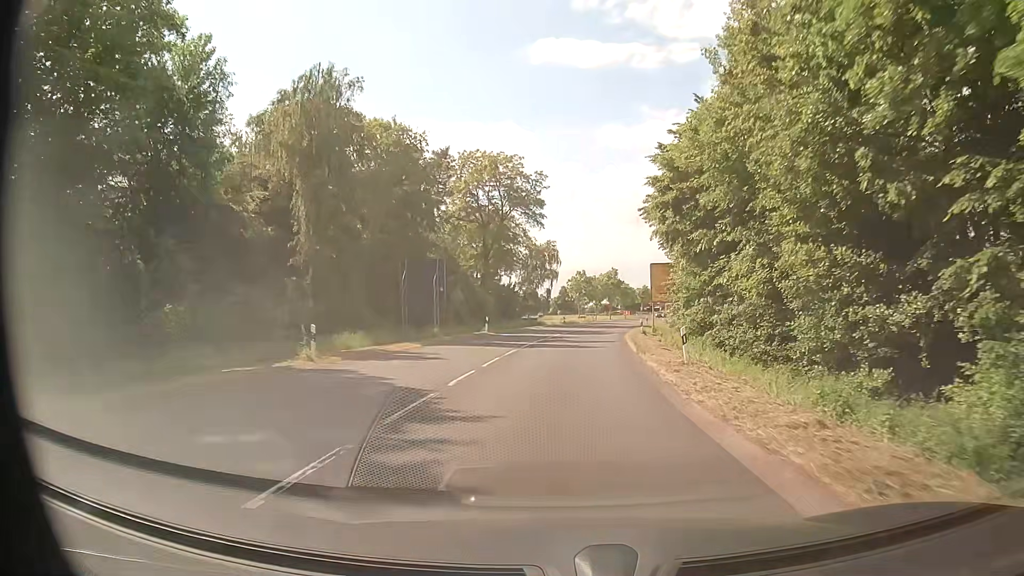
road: secondary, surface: asphalt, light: Day
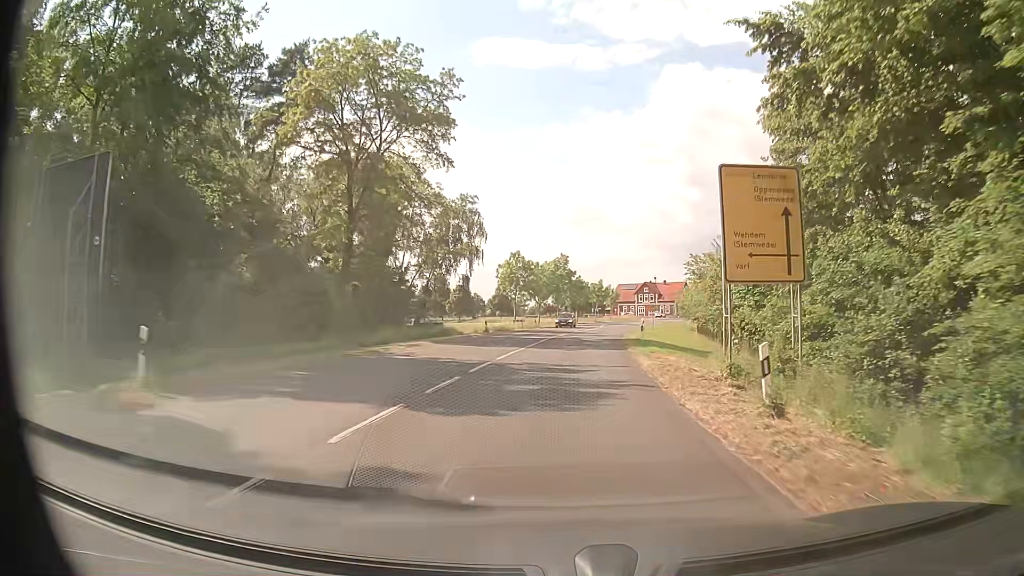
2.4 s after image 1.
(+1.5, +32.7) m; +5°
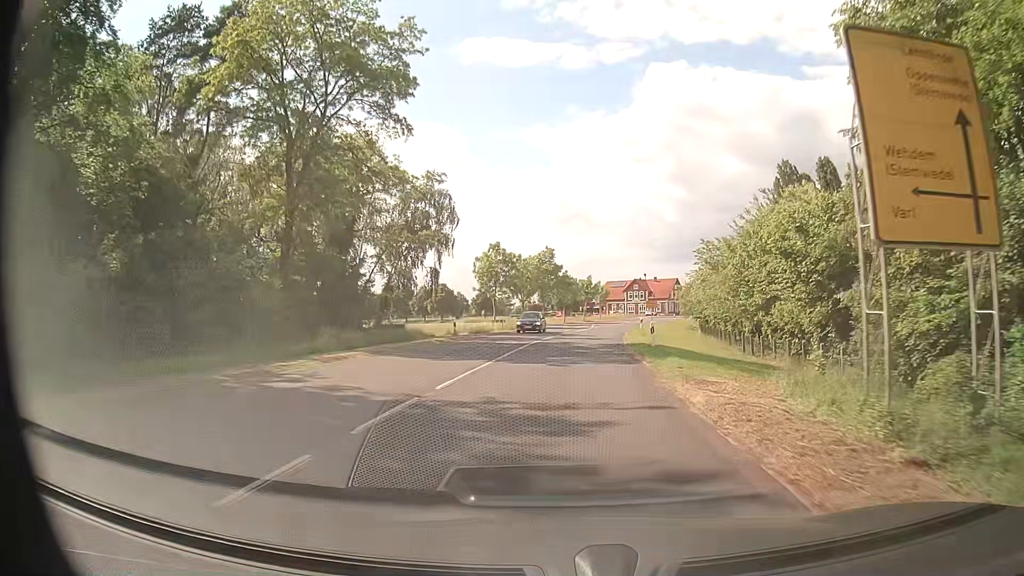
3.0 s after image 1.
(+0.1, +8.2) m; +1°
(0, +10) (0, +20) (+1, +30) (+2, +40) (+3, +50) (+5, +60) (+7, +70) (+9, +79) (+11, +89) (+14, +99) m
